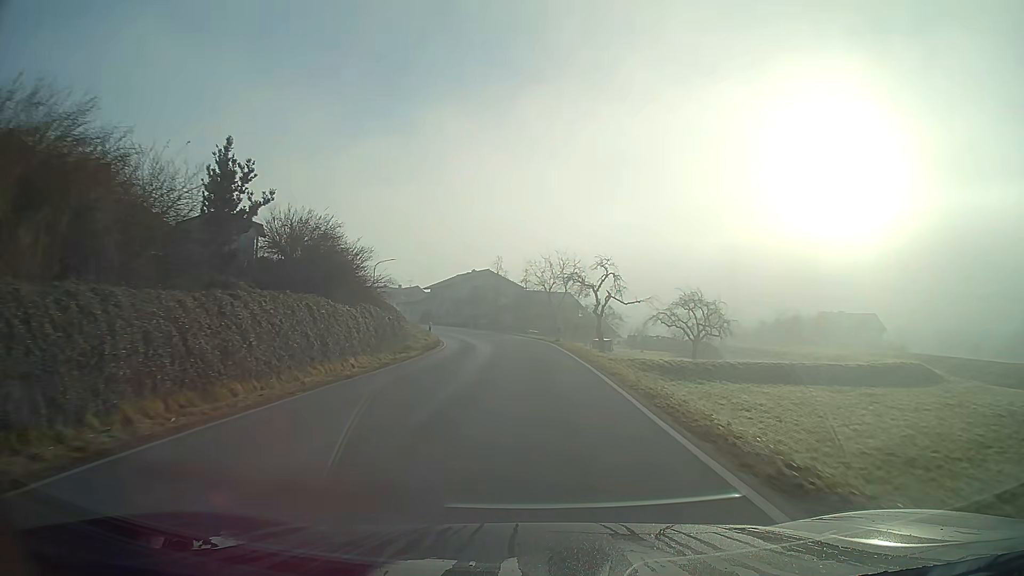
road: secondary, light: Day
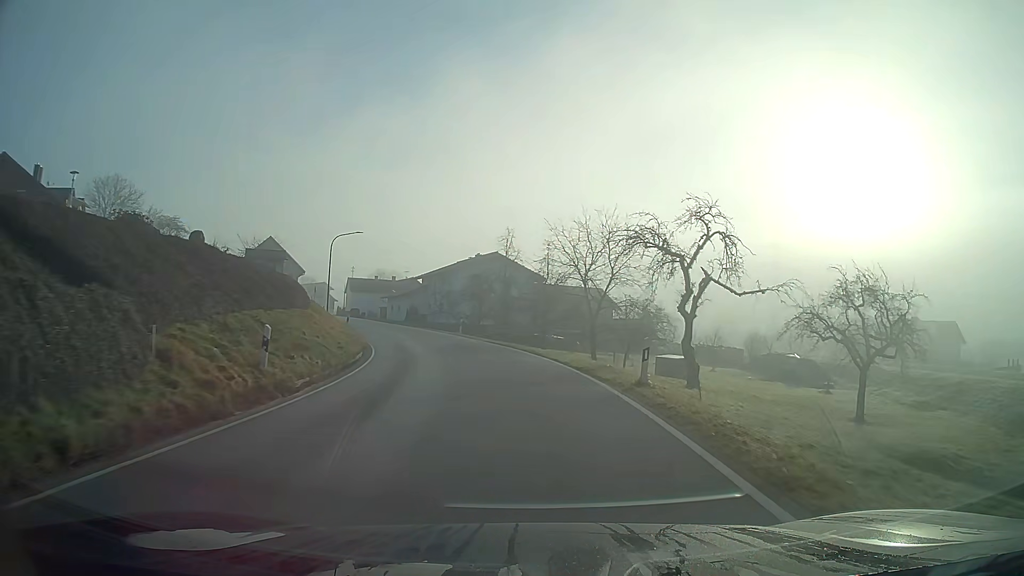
(-0.4, +25.0) m; -3°
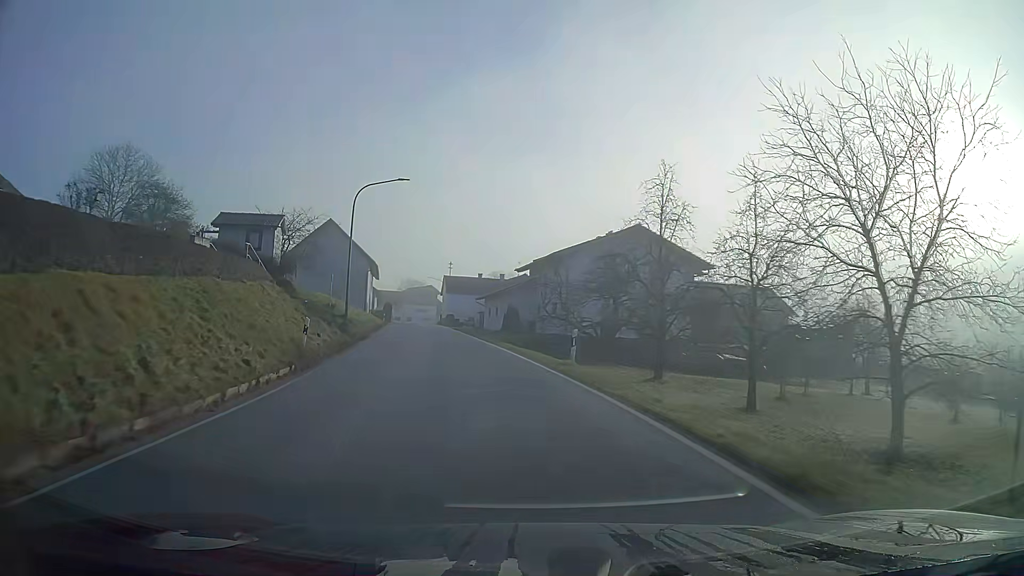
(-2.2, +25.0) m; -11°
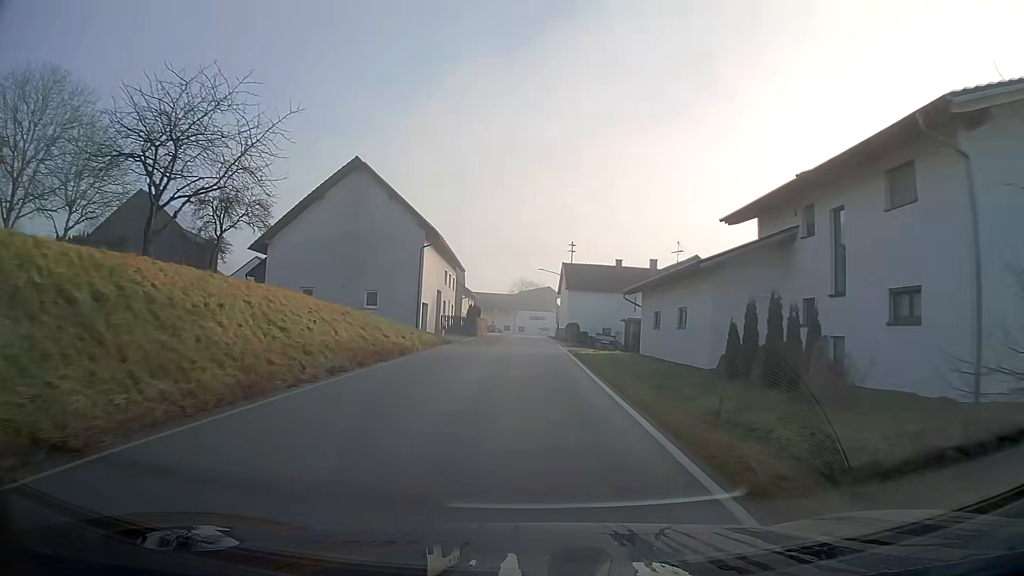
(-3.3, +33.0) m; -9°
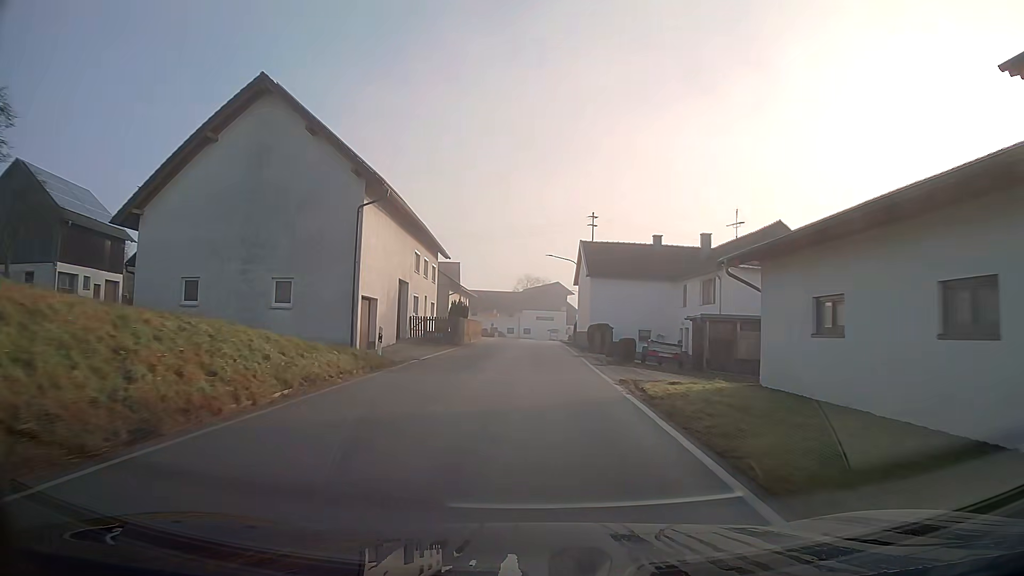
(-0.1, +16.5) m; -1°
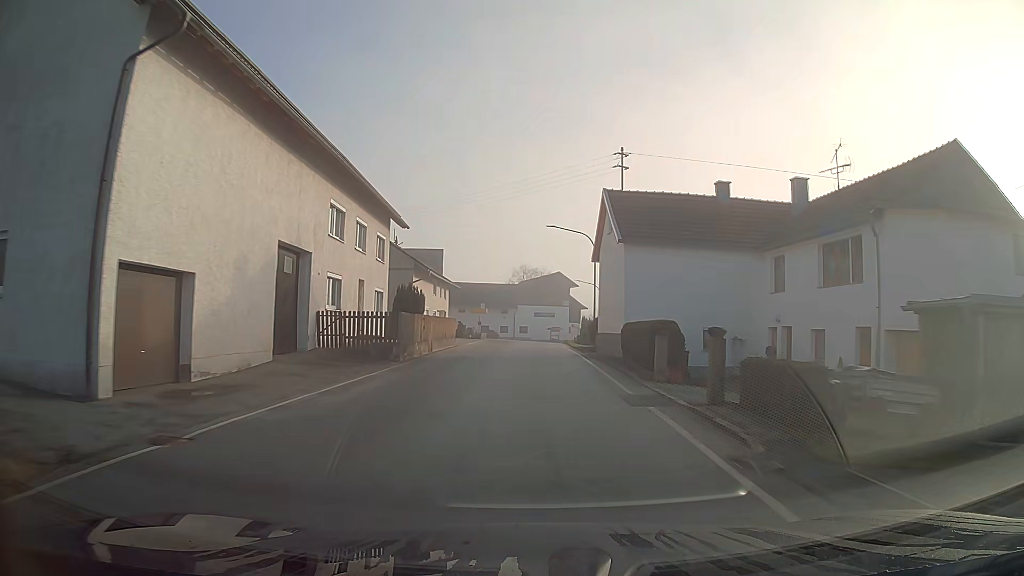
(0.0, +16.1) m; 0°
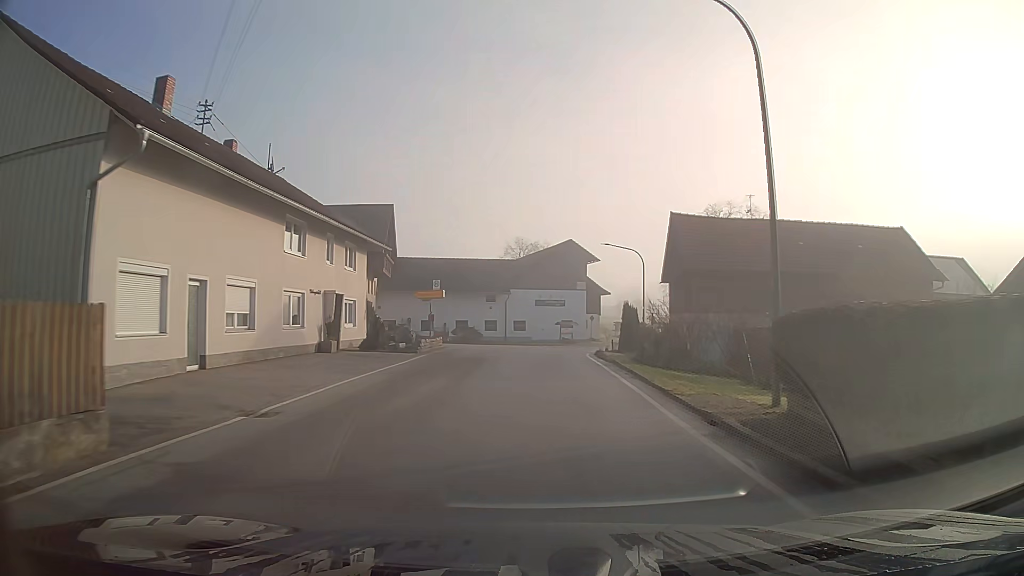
(0.0, +31.1) m; 0°
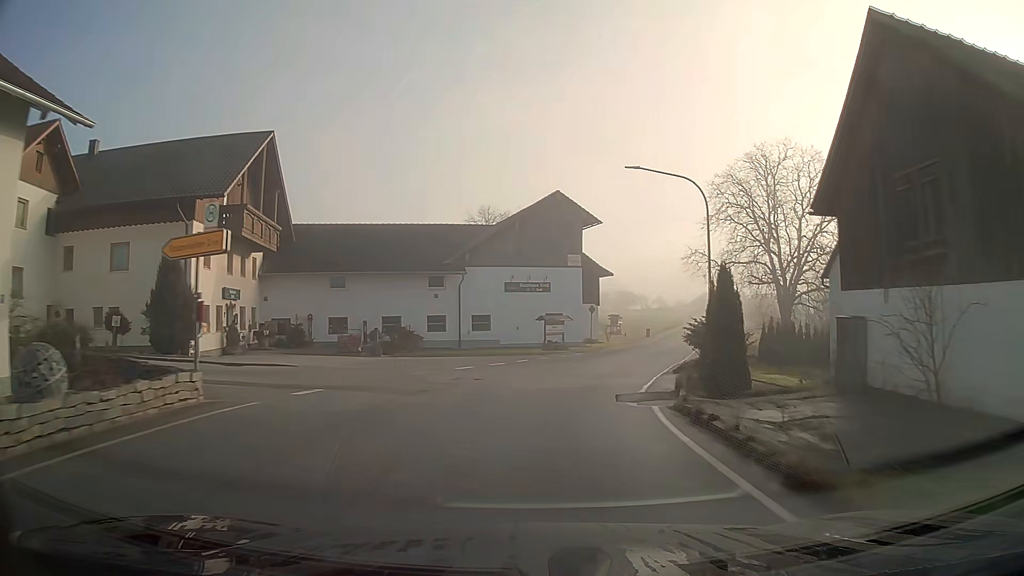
(+0.3, +22.7) m; +3°
